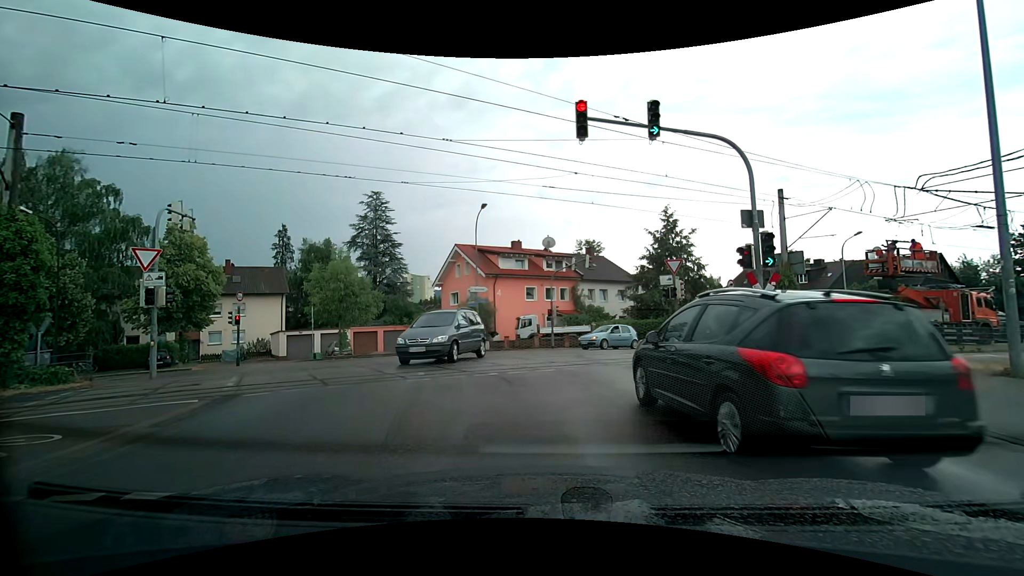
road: tertiary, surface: asphalt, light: Day
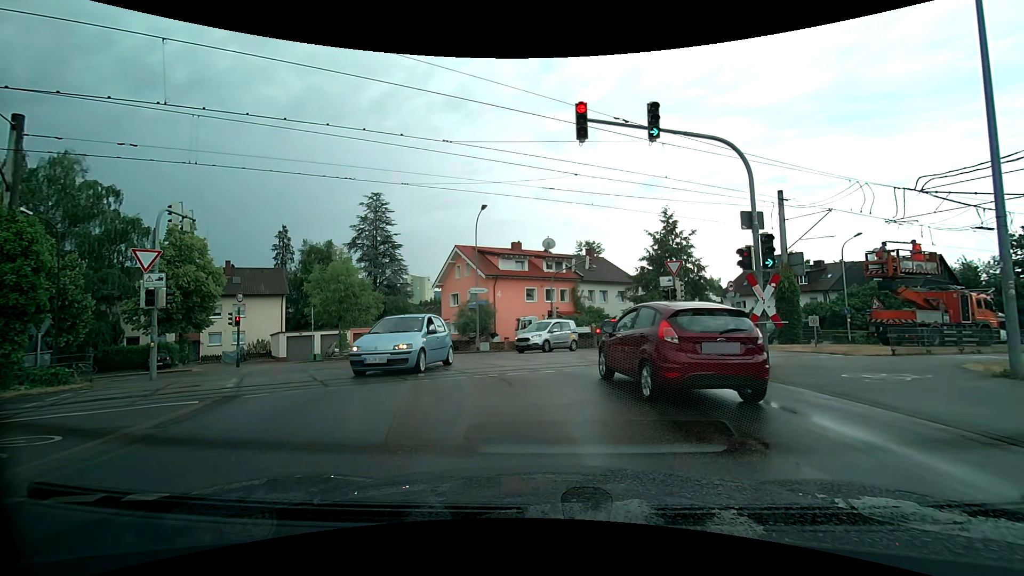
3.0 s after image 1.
(0.0, +0.1) m; 0°
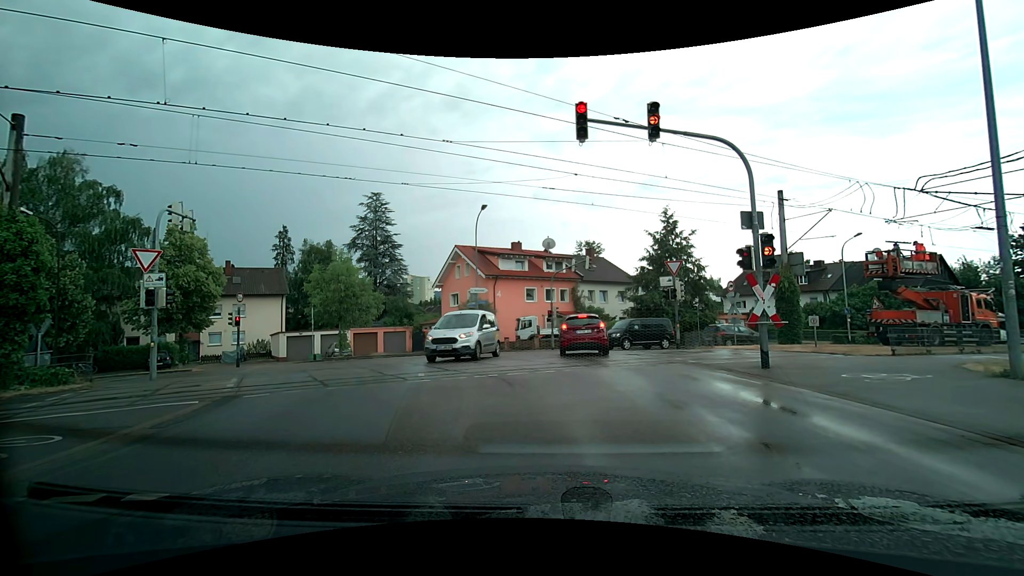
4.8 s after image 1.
(0.0, 0.0) m; 0°
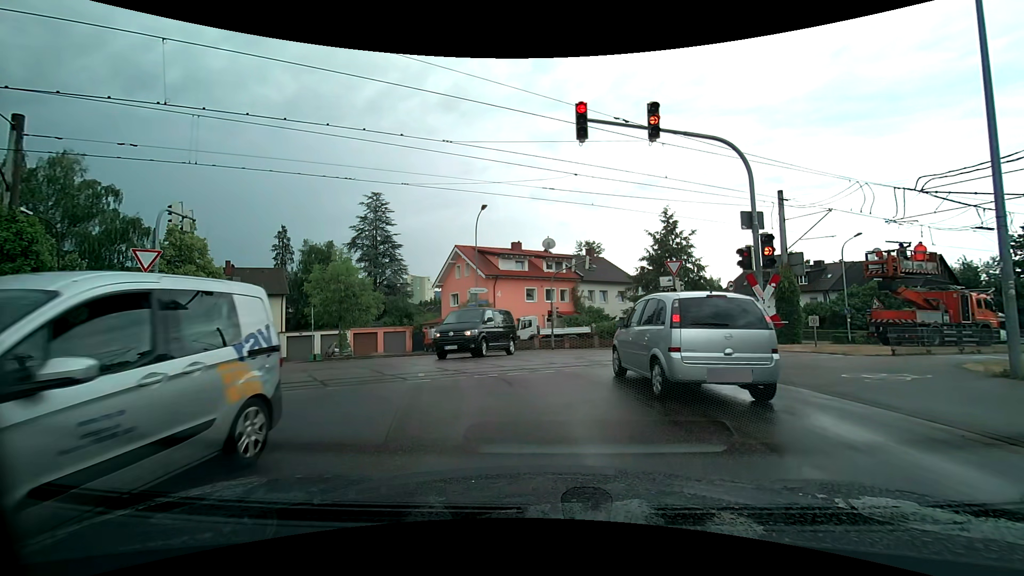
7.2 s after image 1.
(0.0, 0.0) m; 0°
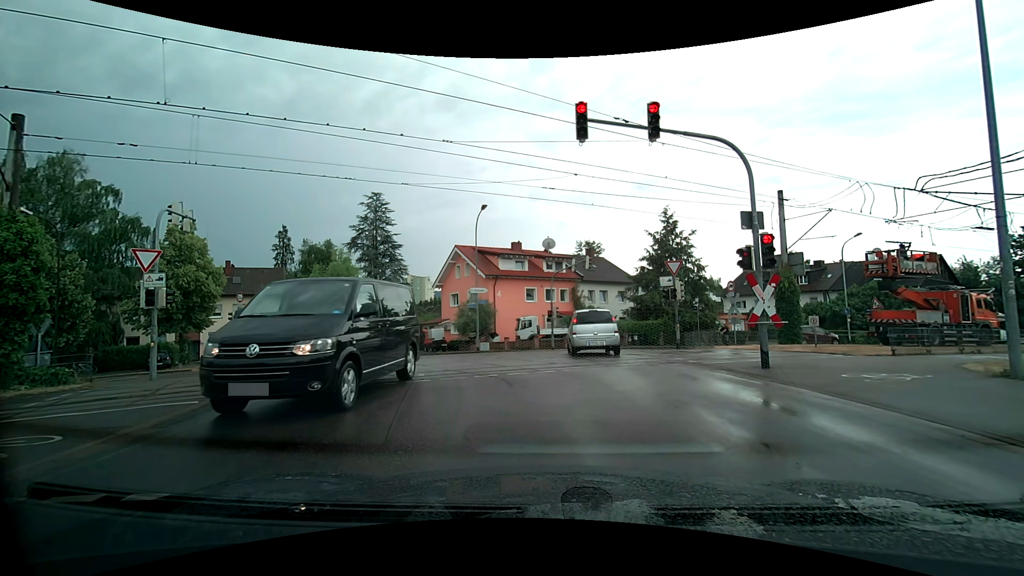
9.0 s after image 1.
(0.0, 0.0) m; 0°
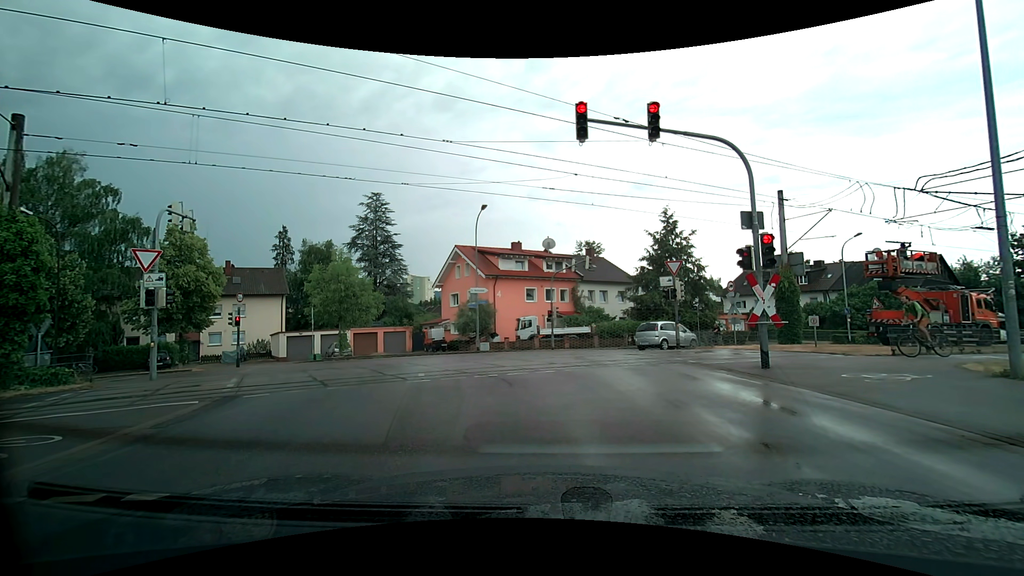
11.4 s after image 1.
(0.0, 0.0) m; 0°
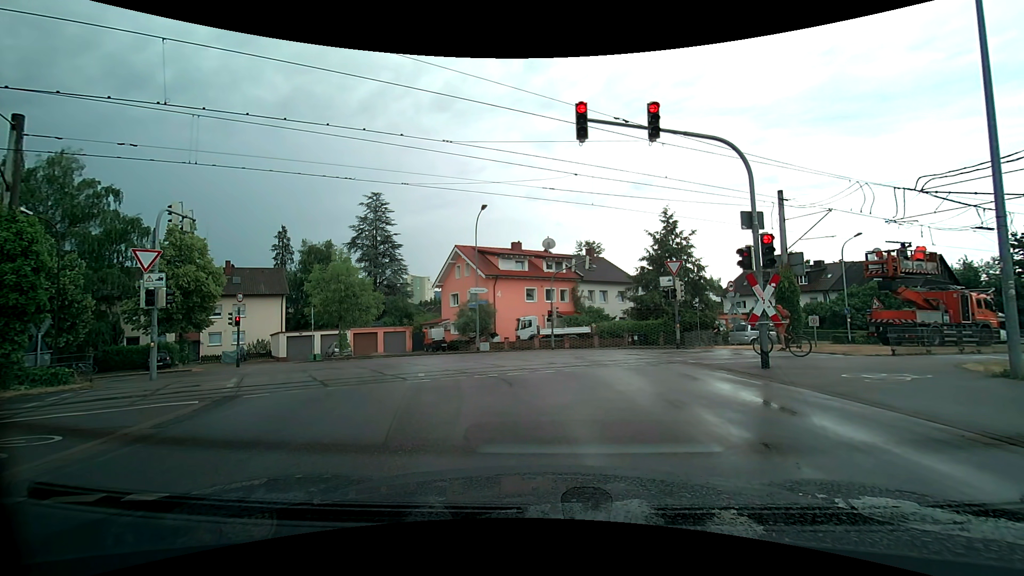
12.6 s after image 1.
(0.0, 0.0) m; 0°
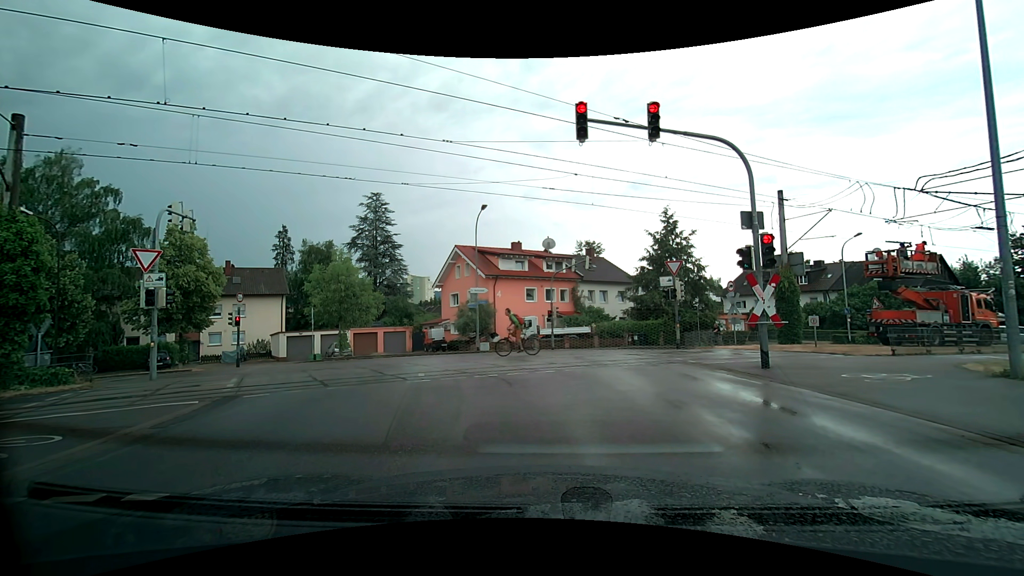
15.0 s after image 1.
(0.0, 0.0) m; 0°
(0, +10) (-3, +20) (-10, +27) (-20, +28) (-30, +28) (-39, +30) (-48, +35) (-55, +42) (-62, +49) (-69, +57) m
